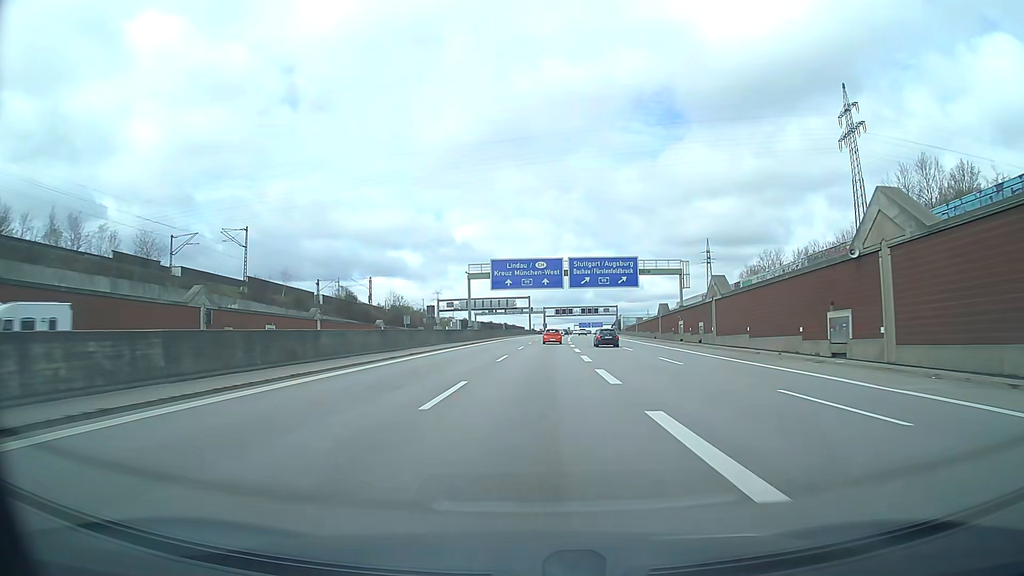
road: motorway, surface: asphalt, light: Day
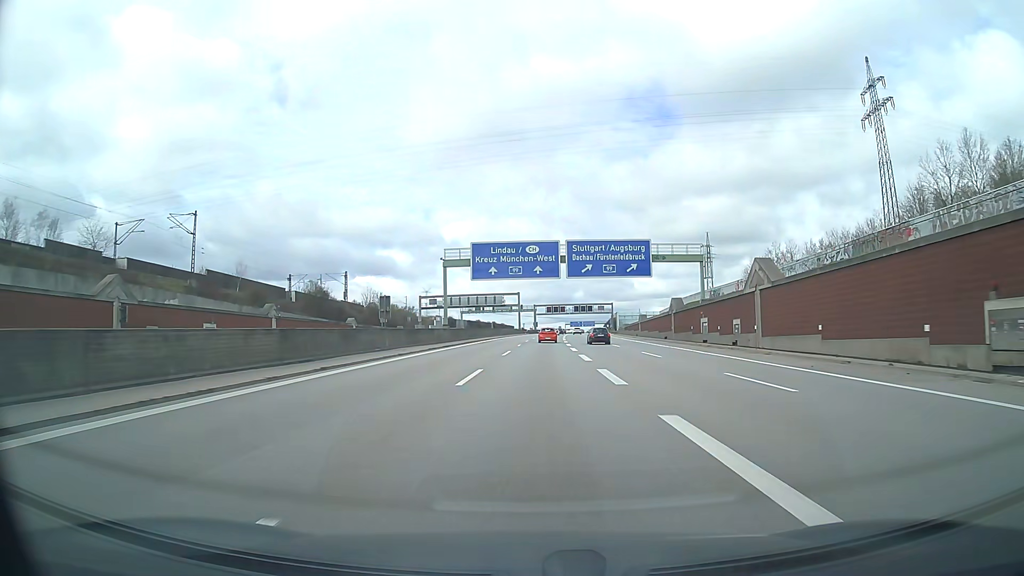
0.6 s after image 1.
(+0.2, +12.8) m; +1°
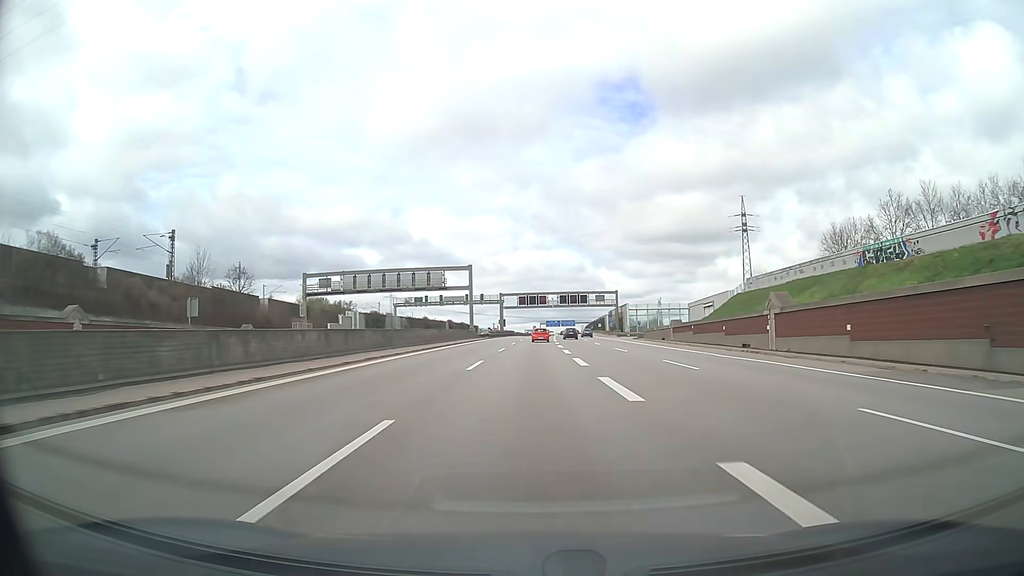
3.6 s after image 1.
(+1.6, +64.1) m; +2°
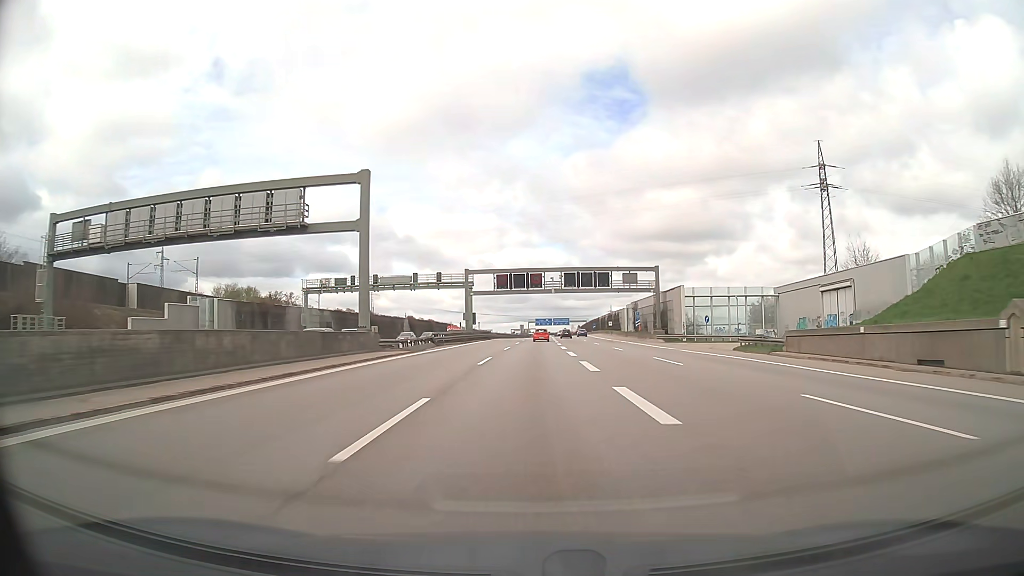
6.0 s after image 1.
(+0.5, +51.3) m; +1°
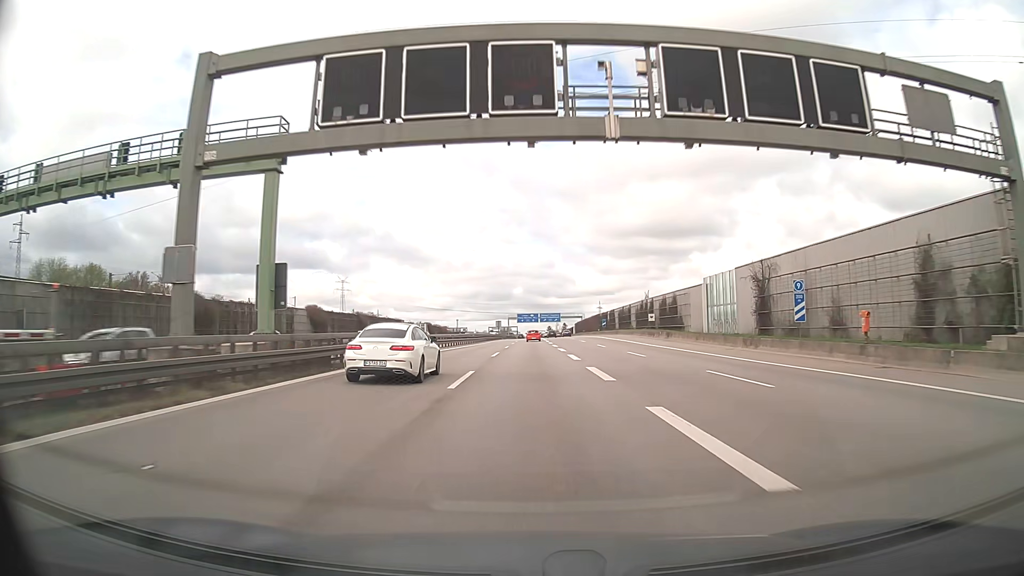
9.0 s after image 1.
(+0.7, +64.2) m; +2°
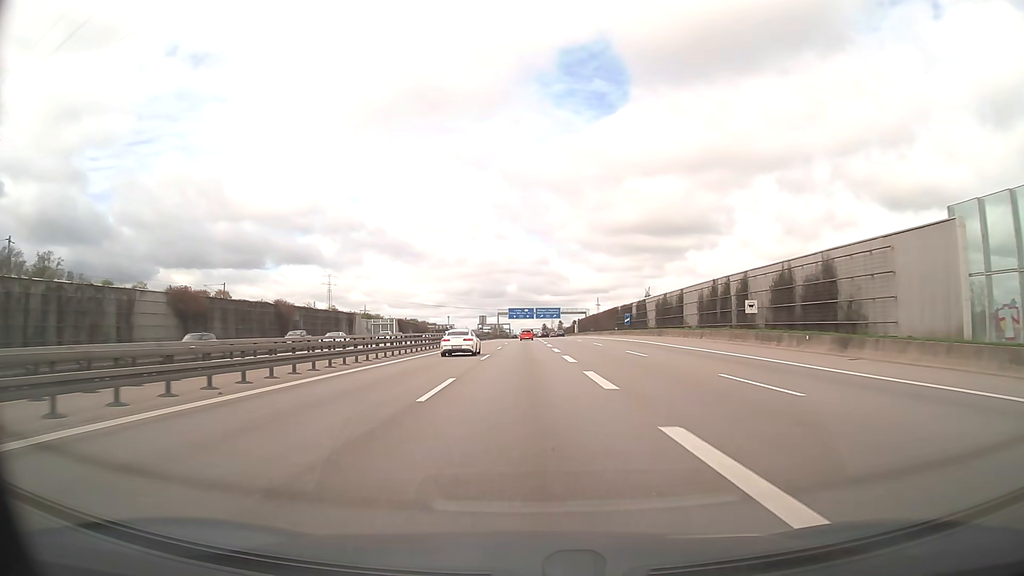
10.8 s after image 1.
(+0.1, +38.6) m; 0°
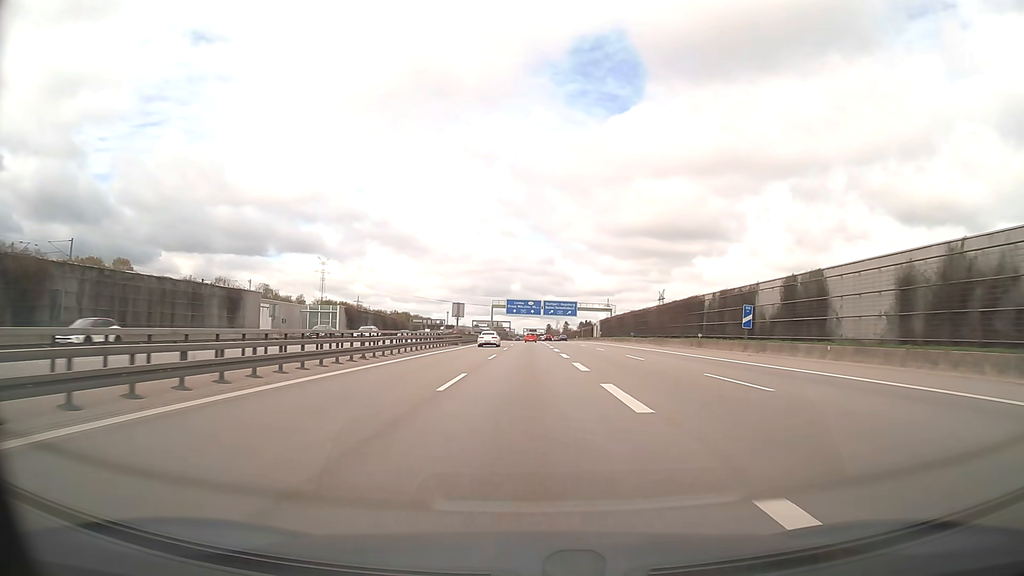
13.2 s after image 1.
(-0.1, +52.2) m; 0°
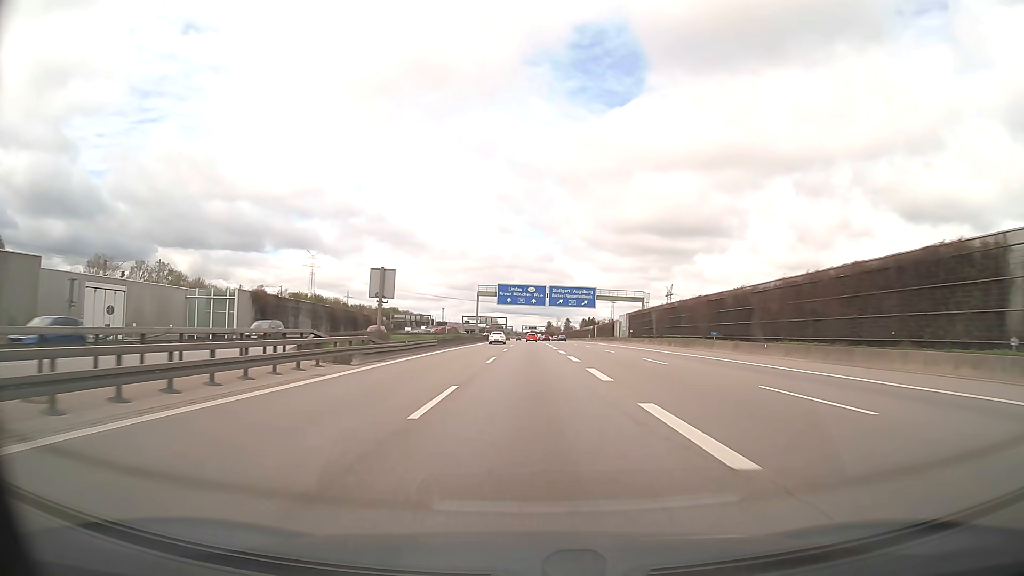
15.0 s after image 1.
(0.0, +41.1) m; 0°
(0, +10) (0, +20) (0, +30) (0, +40) (0, +50) (0, +60) (0, +70) (0, +80) (0, +90) (0, +100) m
